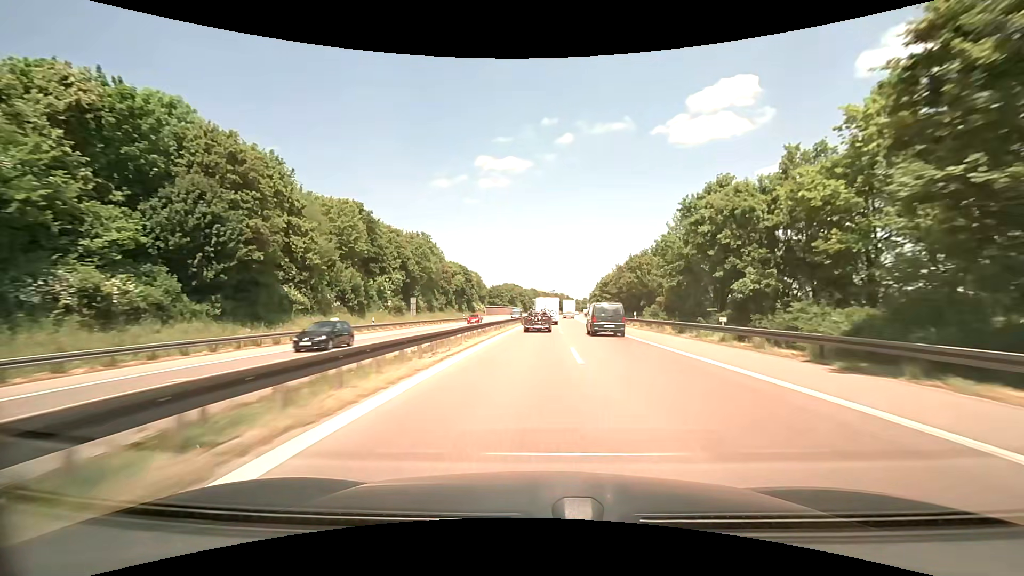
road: motorway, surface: asphalt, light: Day
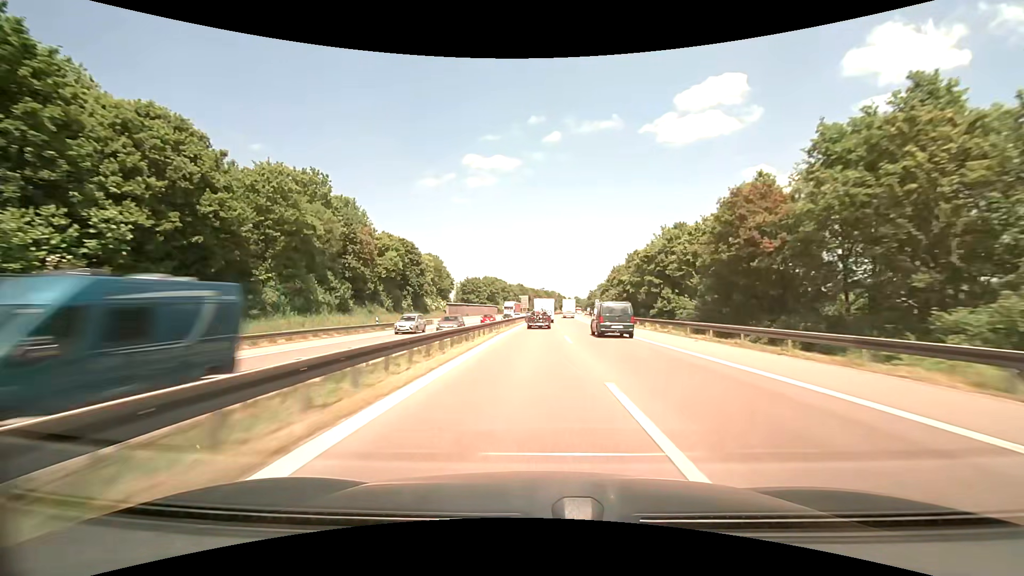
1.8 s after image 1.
(+0.8, +46.2) m; +1°
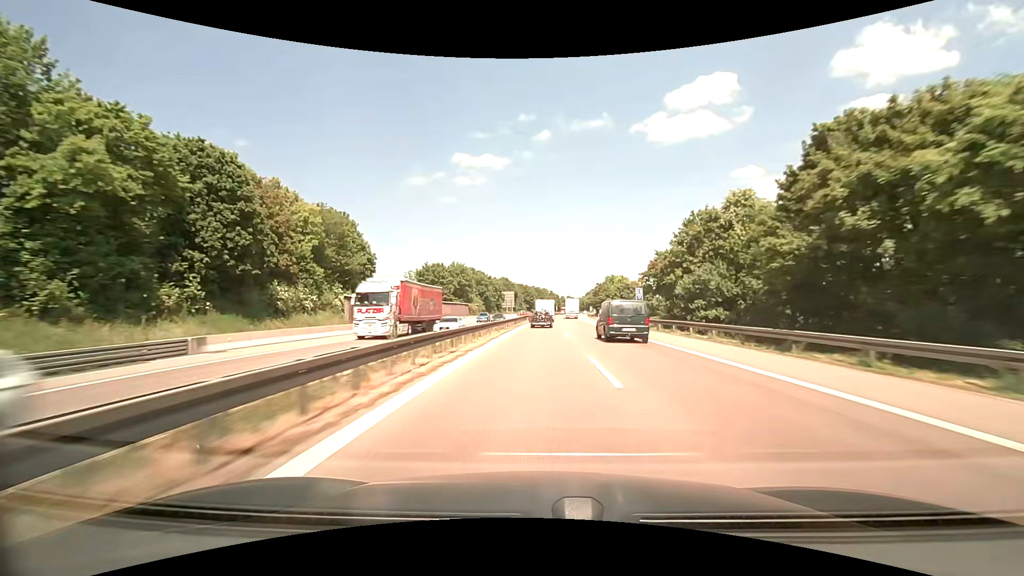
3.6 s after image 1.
(+0.5, +48.5) m; +1°
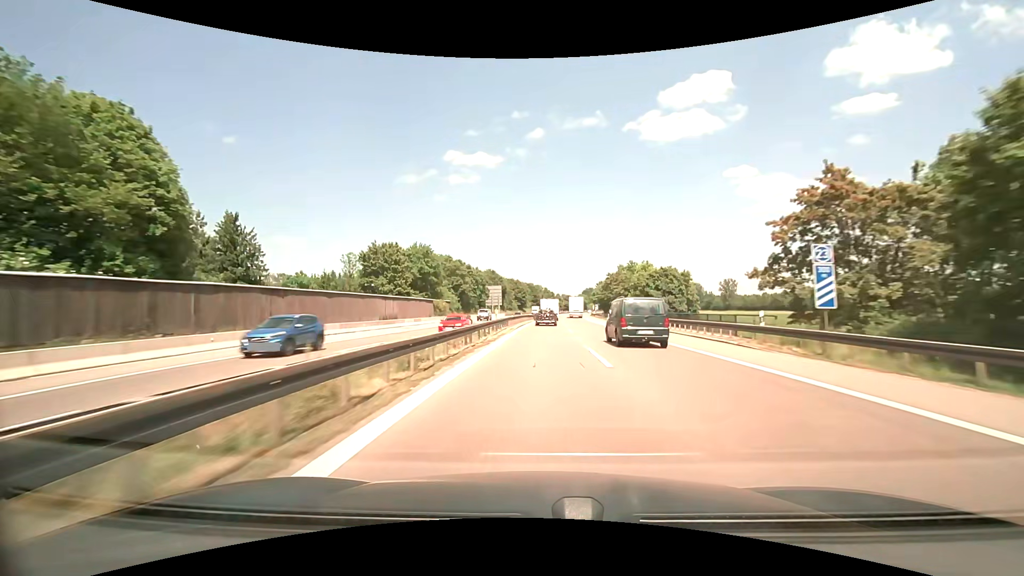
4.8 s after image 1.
(+0.2, +33.1) m; +1°
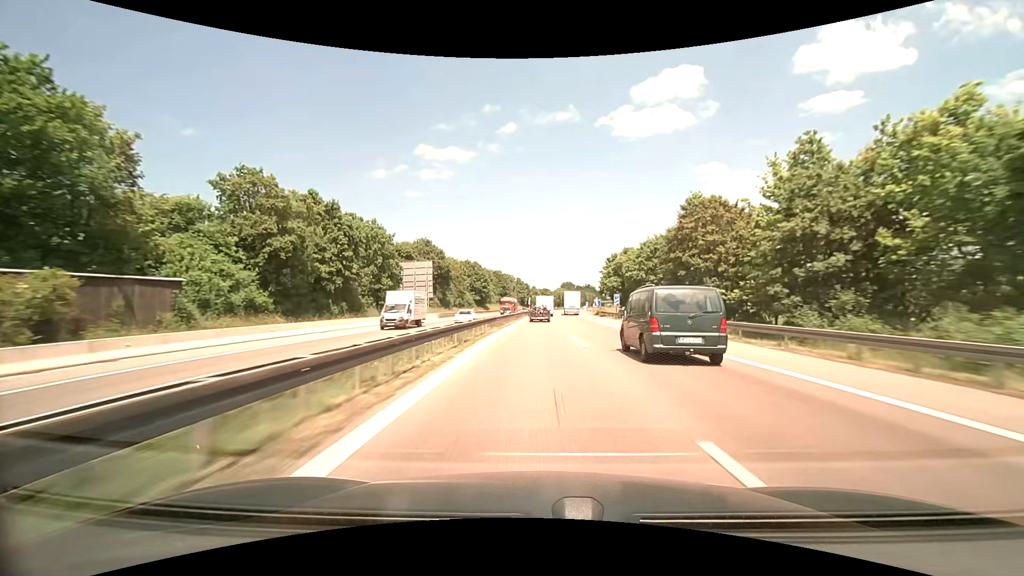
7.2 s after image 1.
(+1.8, +67.2) m; +3°
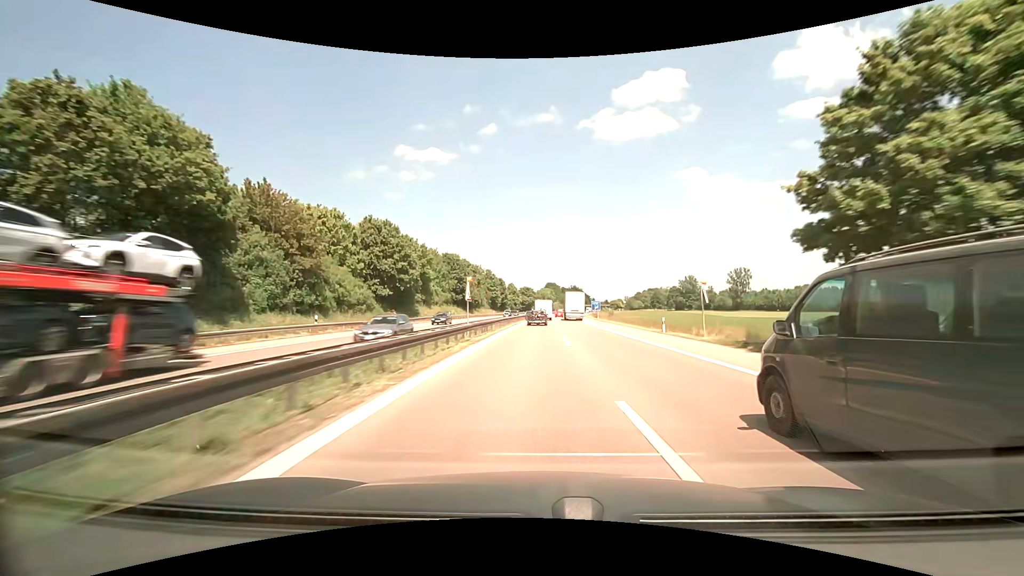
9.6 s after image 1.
(+1.8, +69.7) m; +3°
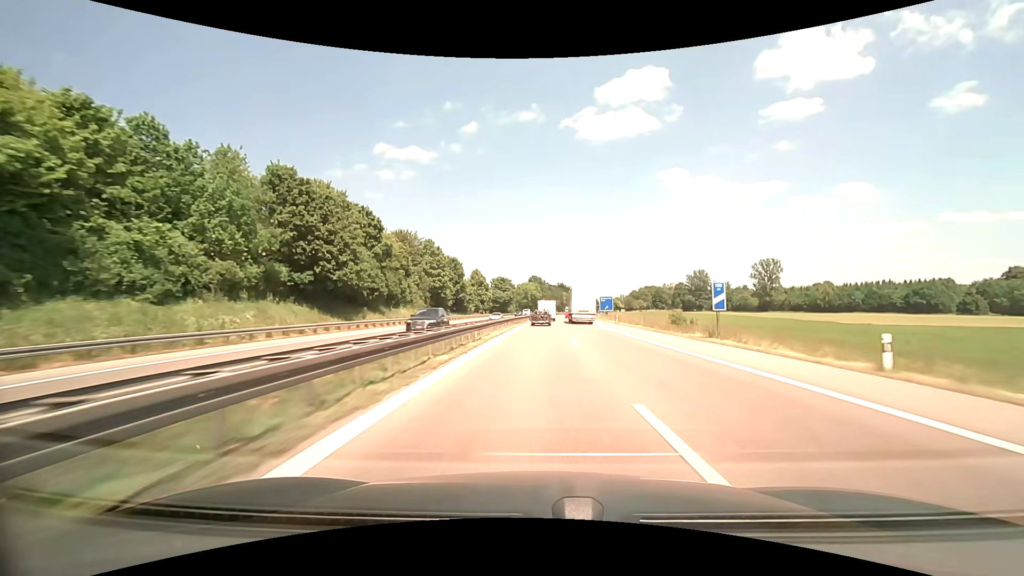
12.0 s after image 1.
(+0.8, +72.1) m; +2°
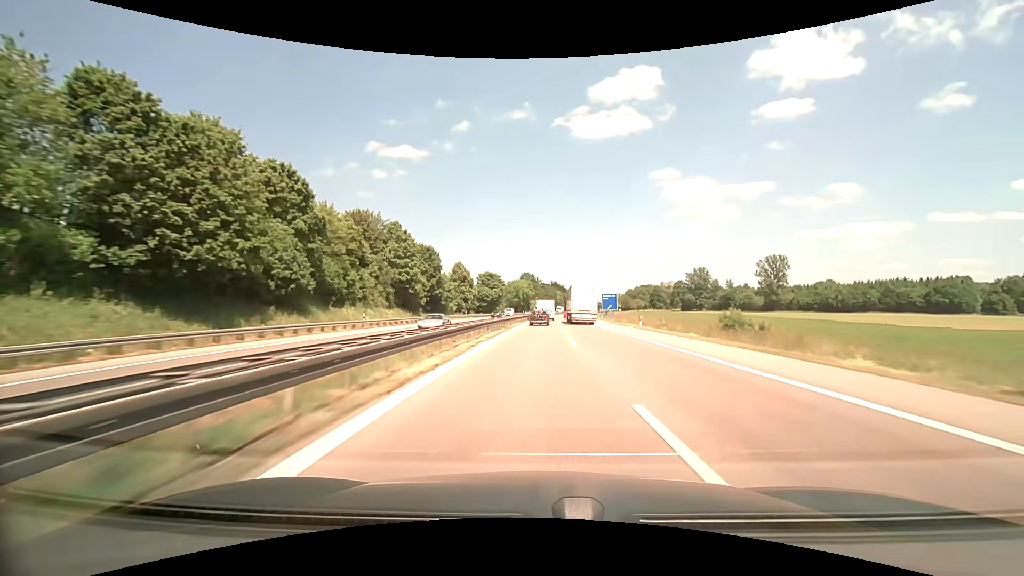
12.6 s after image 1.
(+0.1, +18.5) m; +1°
(0, +10) (0, +20) (0, +30) (0, +40) (0, +50) (0, +60) (+1, +70) (+1, +80) (+1, +90) (+2, +100) m
